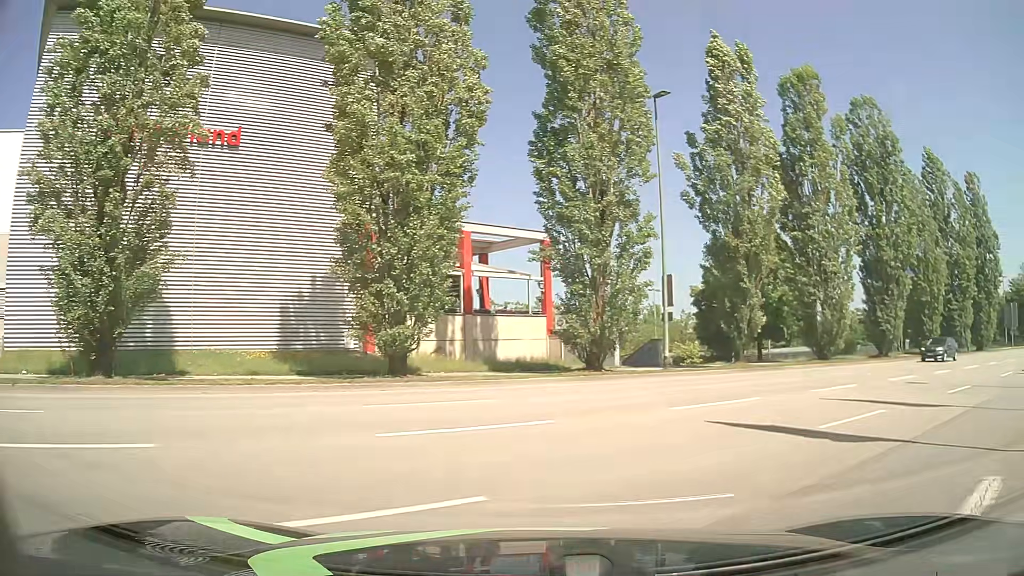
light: Day
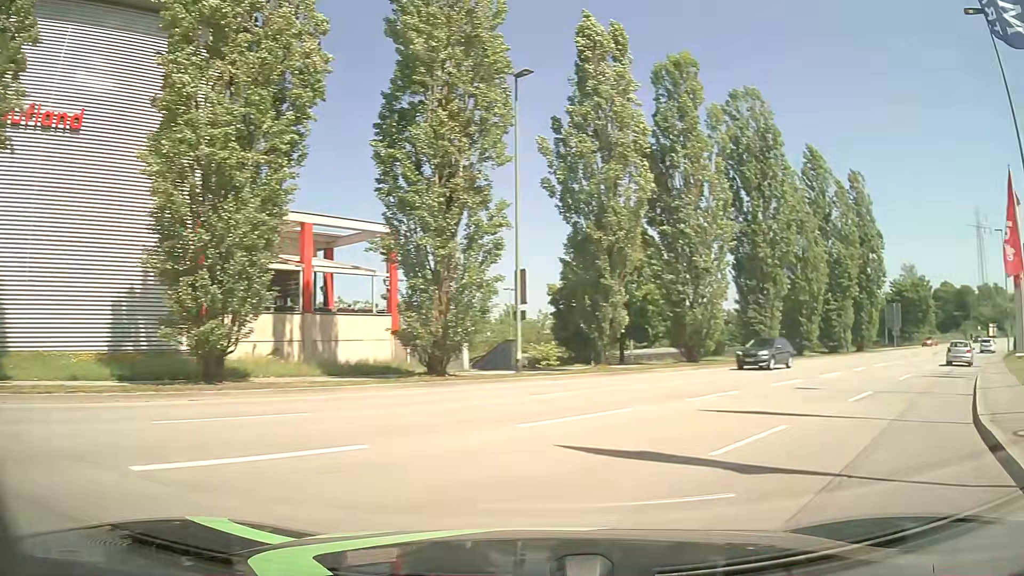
(+0.2, +2.5) m; +11°
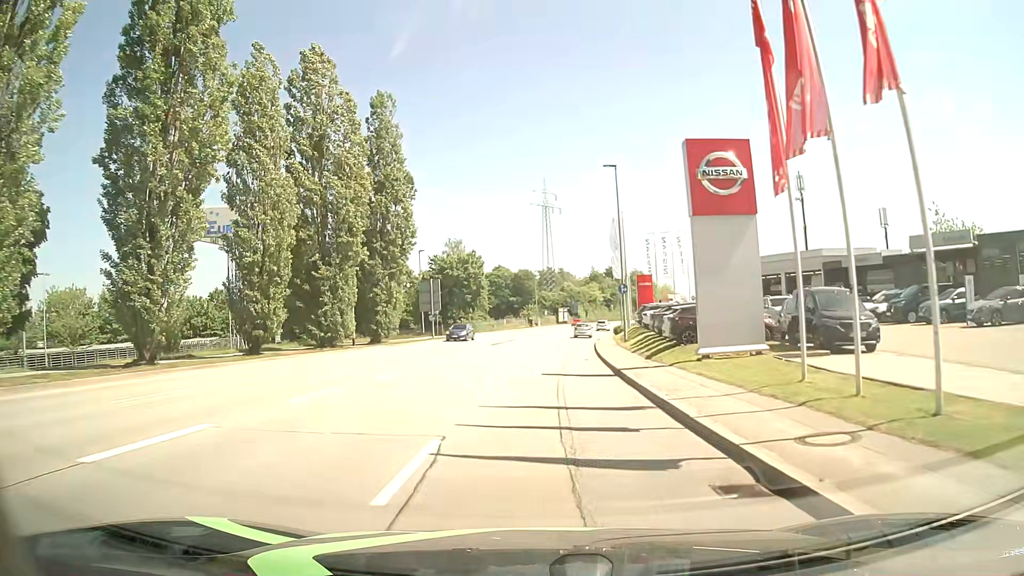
(+10.8, +17.5) m; +43°
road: tertiary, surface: asphalt
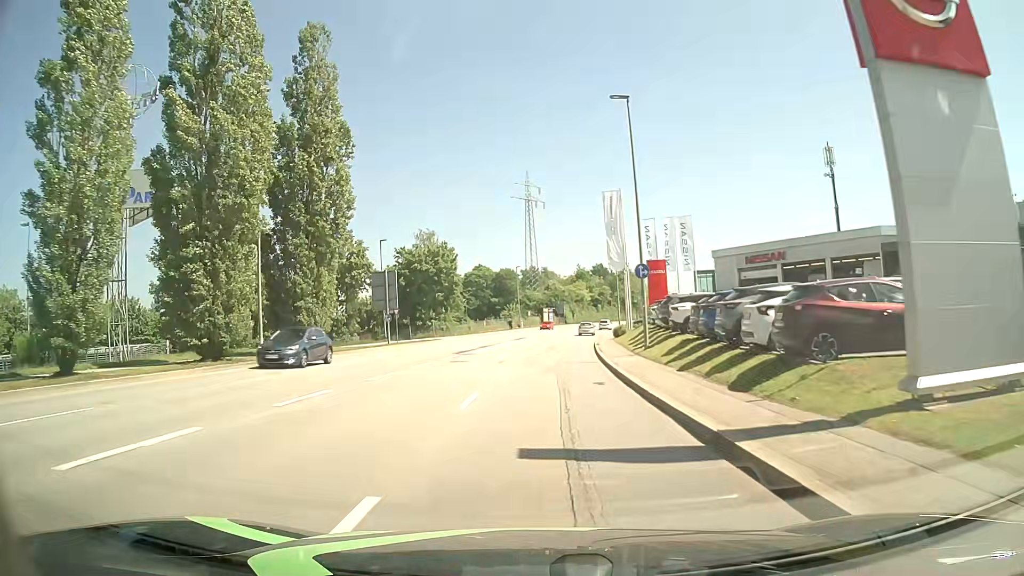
(0.0, +12.3) m; +1°
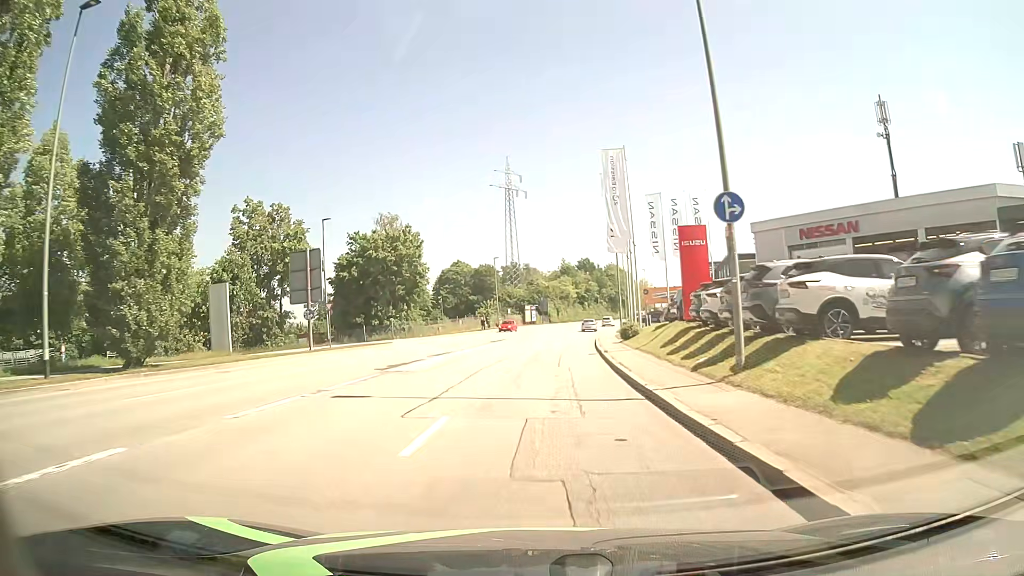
(+0.1, +13.9) m; +1°
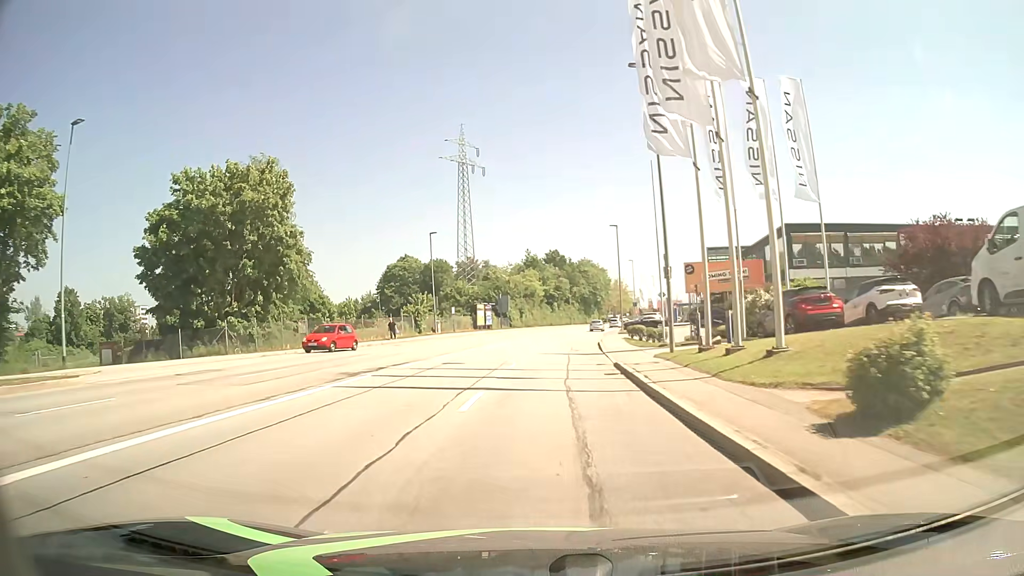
(+0.8, +30.3) m; +3°
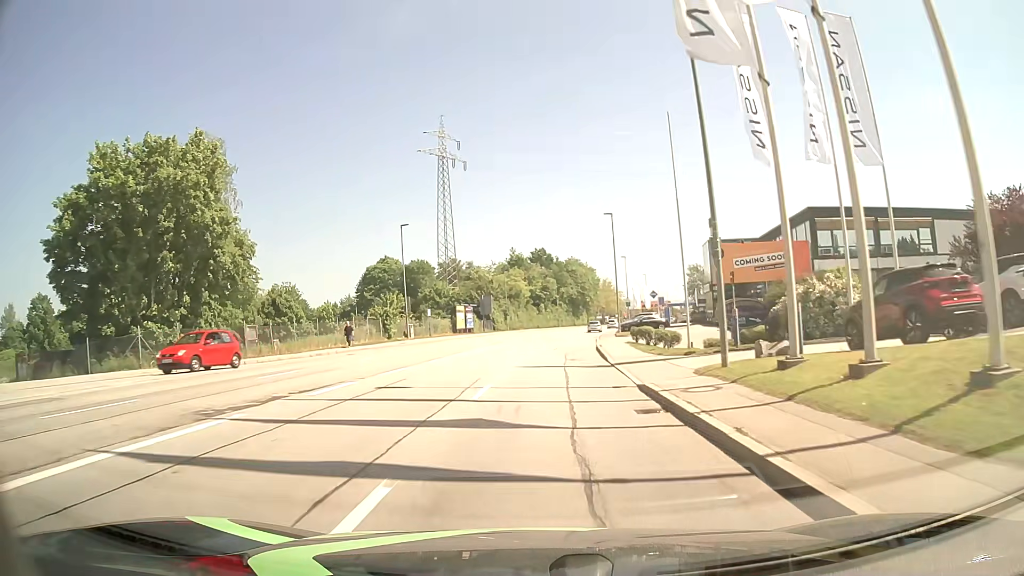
(+0.1, +7.8) m; +1°
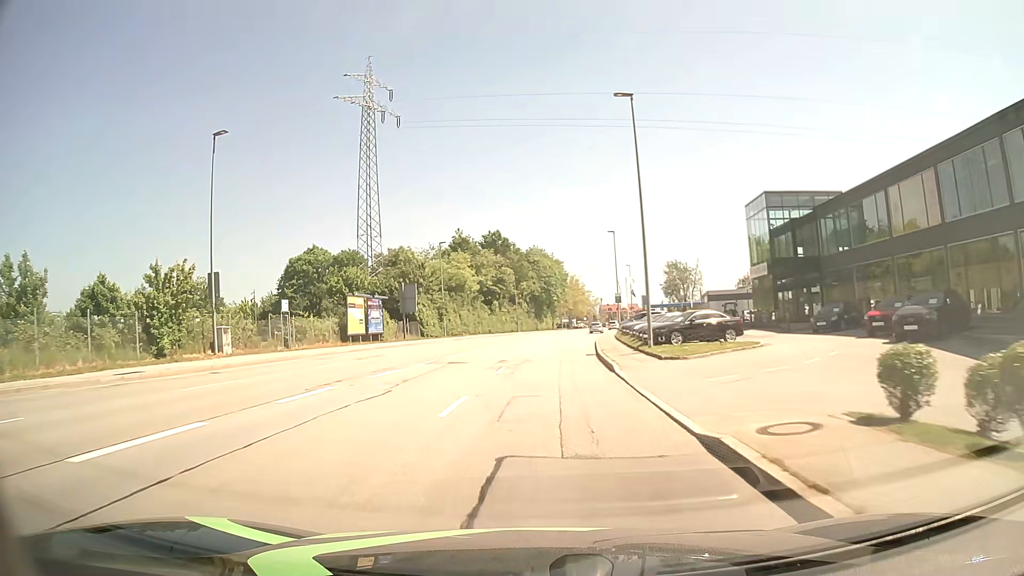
(+1.1, +30.9) m; +3°
(0, +10) (0, +20) (+1, +30) (+2, +40) (+2, +50) (+3, +60) (+5, +70) (+6, +80) (+8, +90) (+10, +99) m
